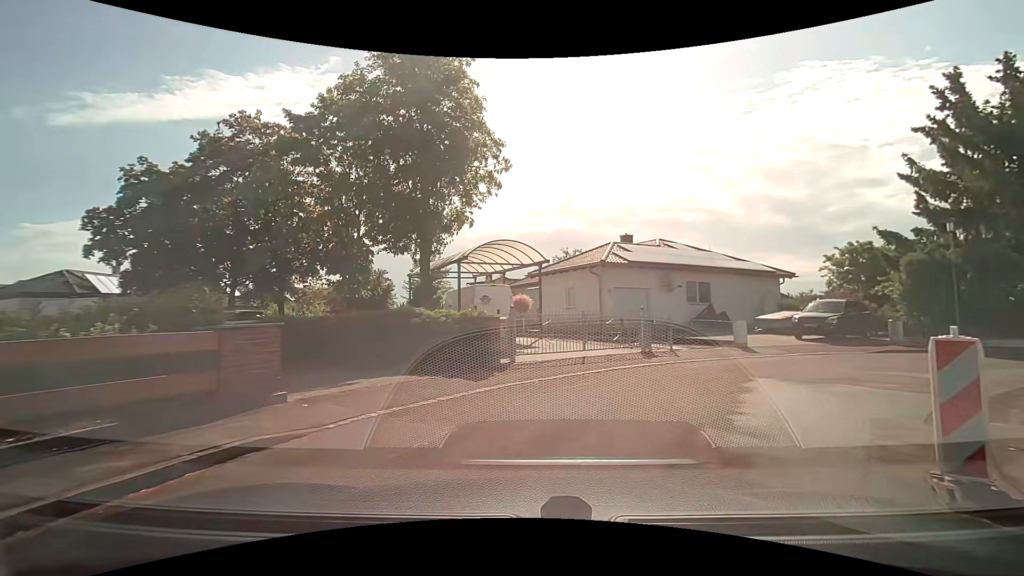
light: Day
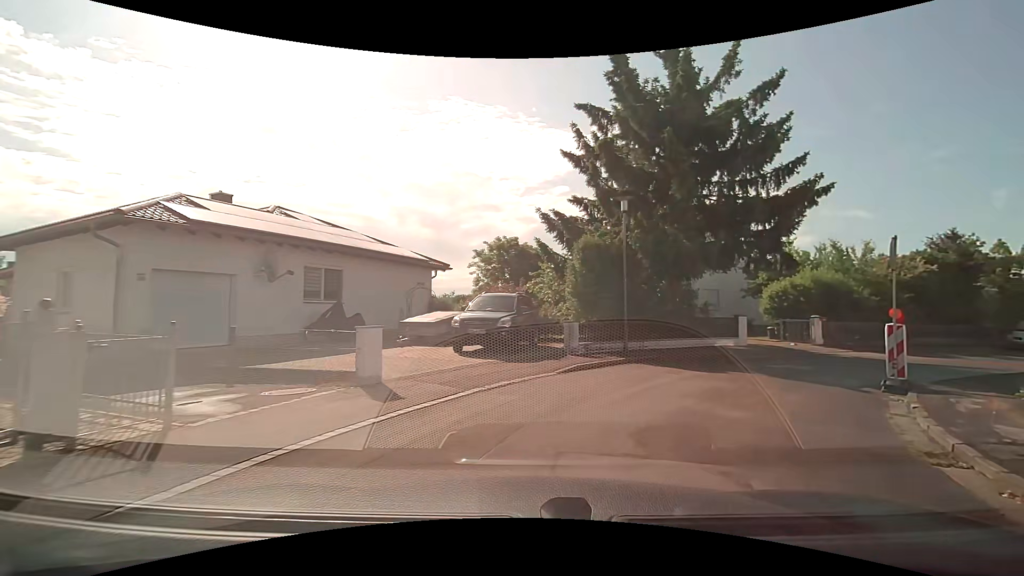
(+2.7, +10.0) m; +36°
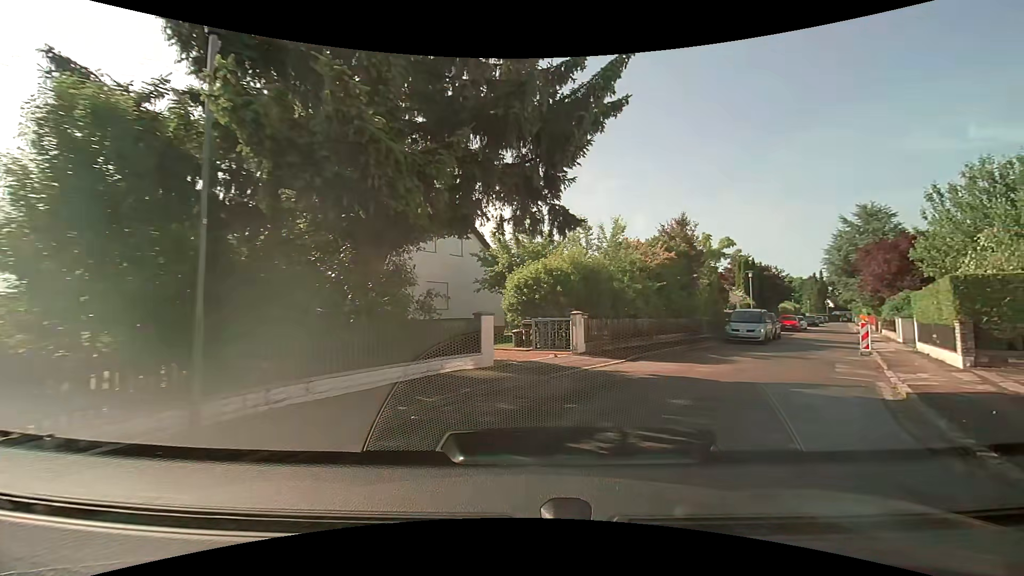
(+2.7, +10.1) m; +29°
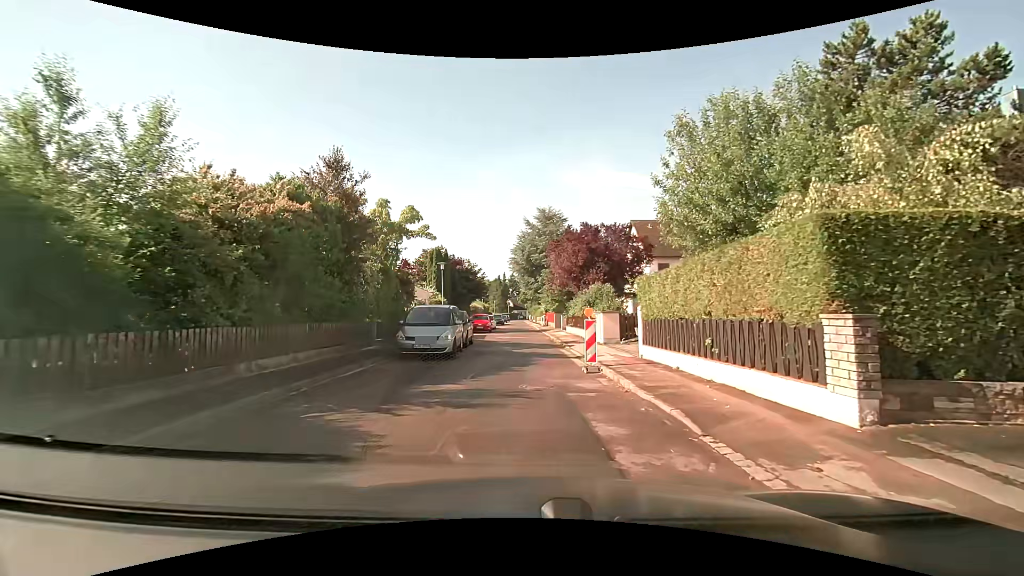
(+4.0, +10.3) m; +35°
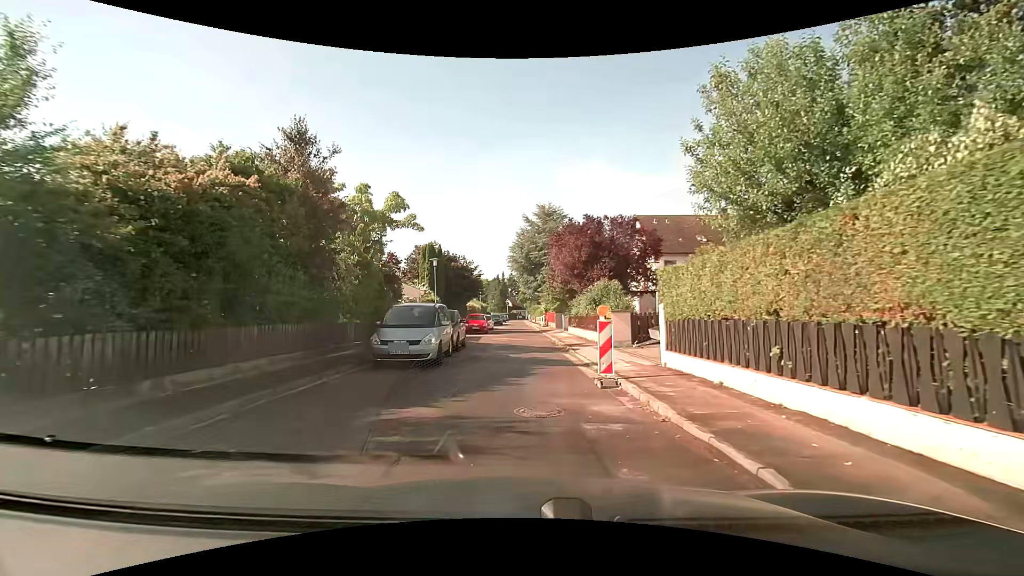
(0.0, +2.5) m; +2°
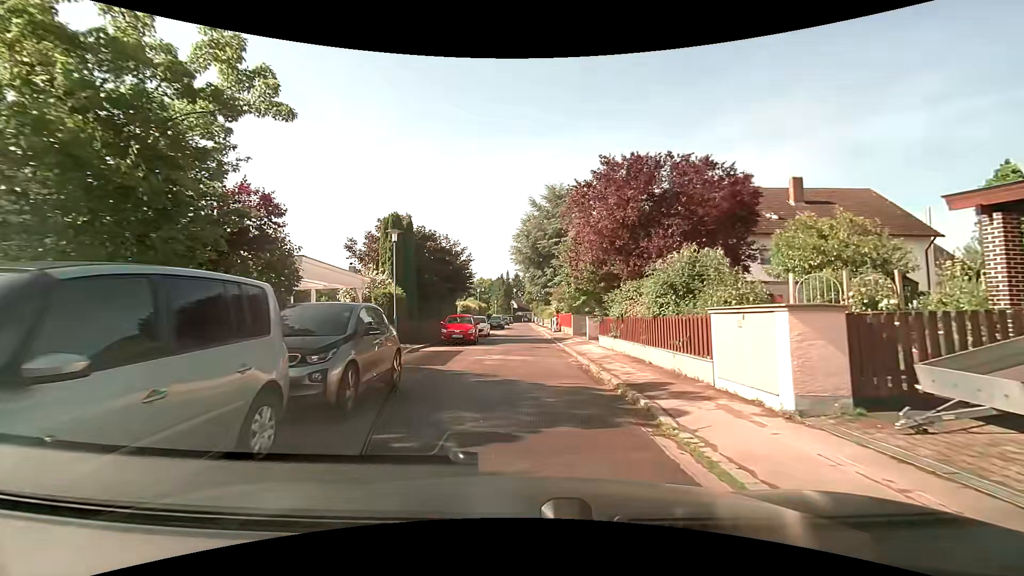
(-0.2, +12.1) m; 0°
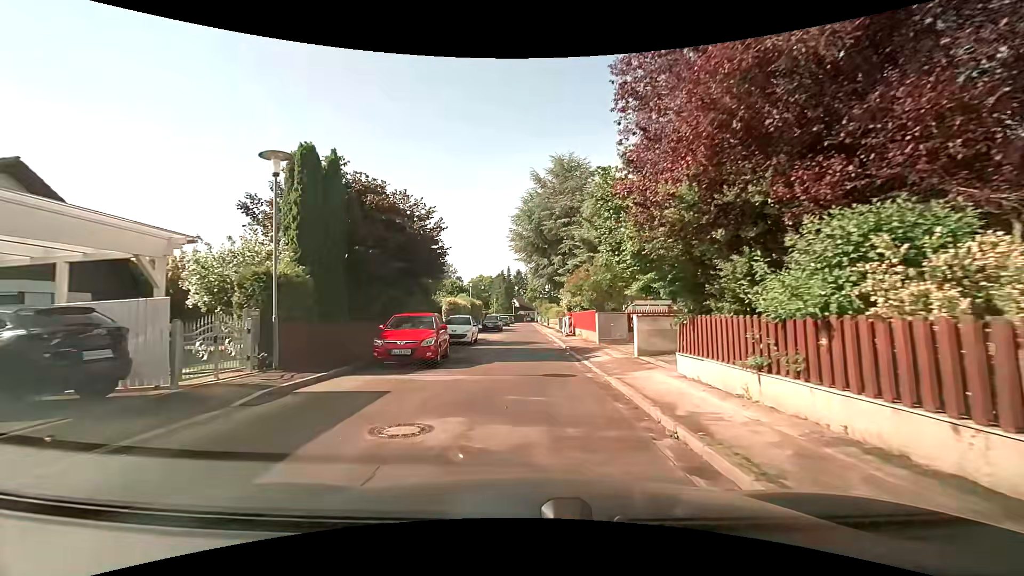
(-0.2, +11.0) m; -1°
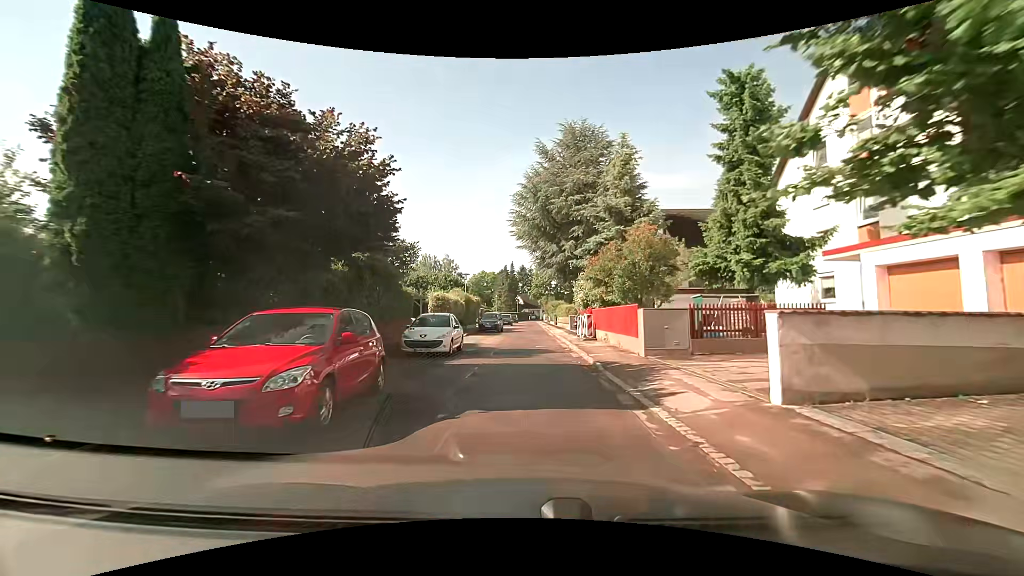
(-0.1, +7.9) m; -1°
(0, +10) (0, +20) (0, +30) (0, +40) (0, +50) (0, +60) (0, +70) (0, +80) (0, +90) (0, +100) m
